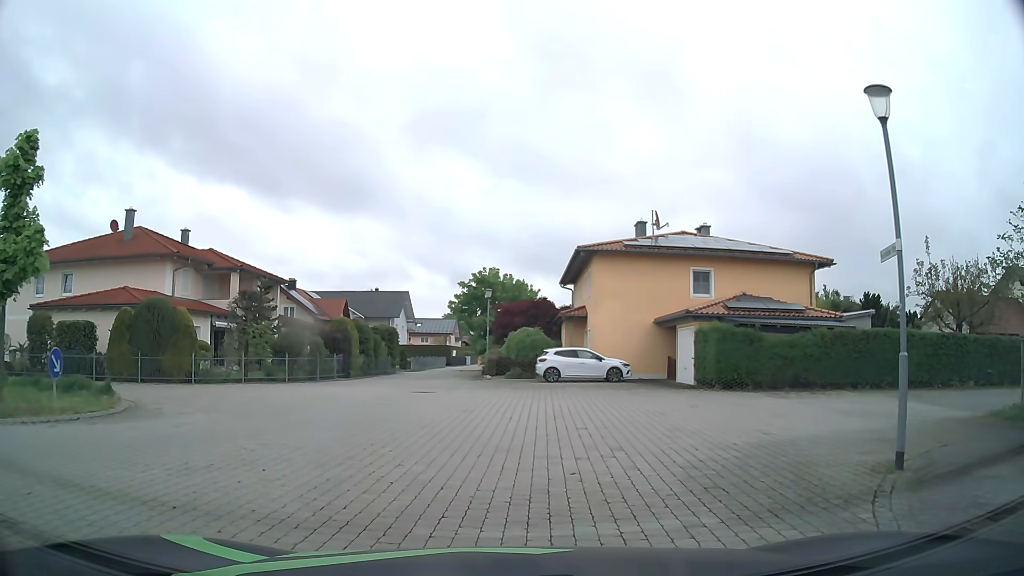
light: Day
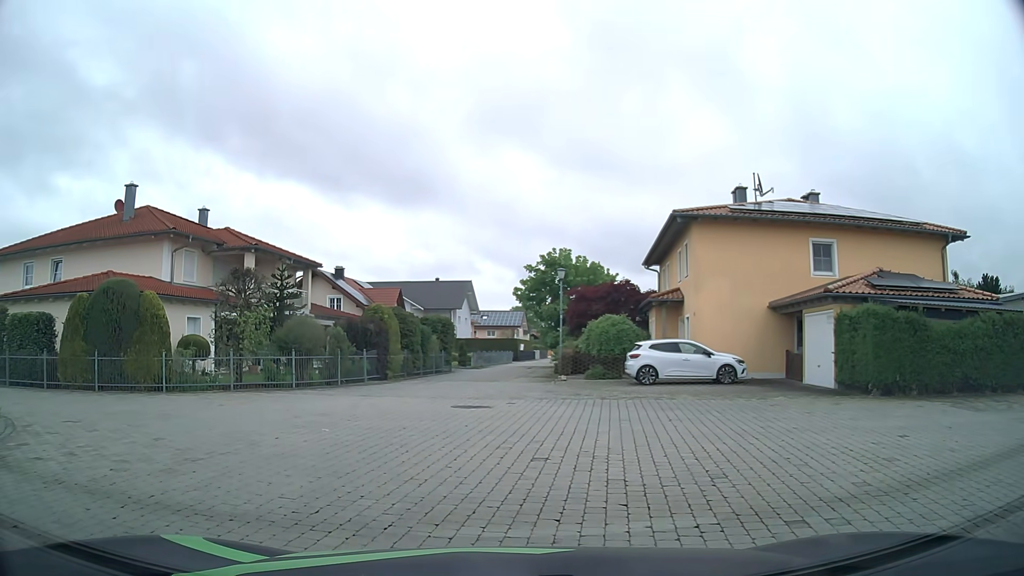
(-0.2, +6.5) m; -7°
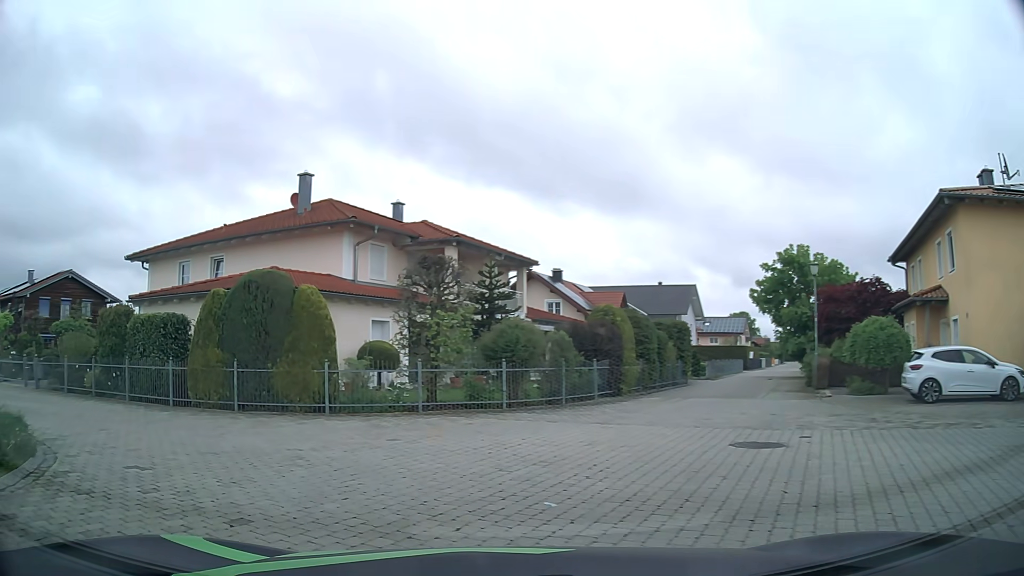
(-0.6, +4.5) m; -17°
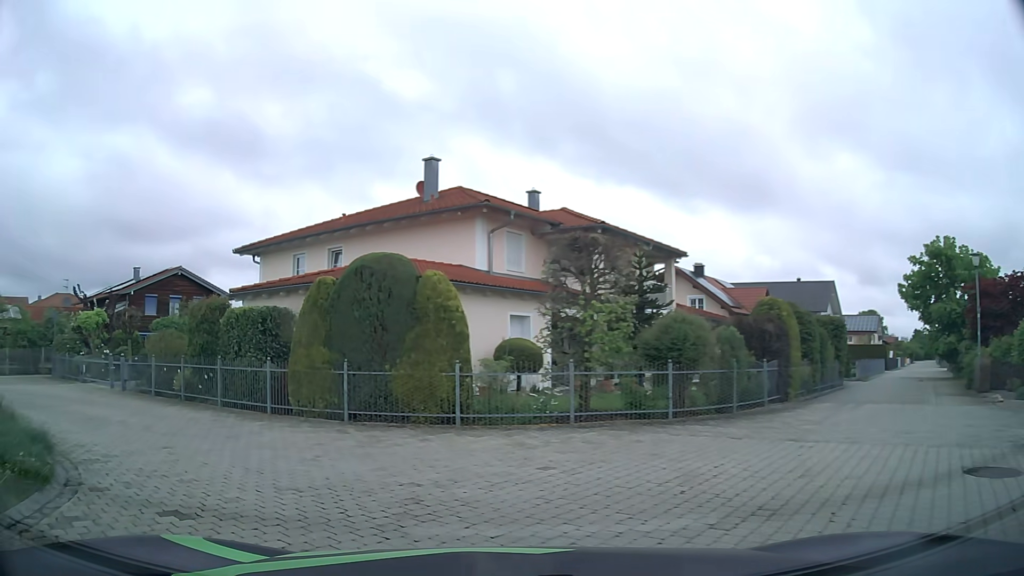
(-0.3, +2.5) m; -11°
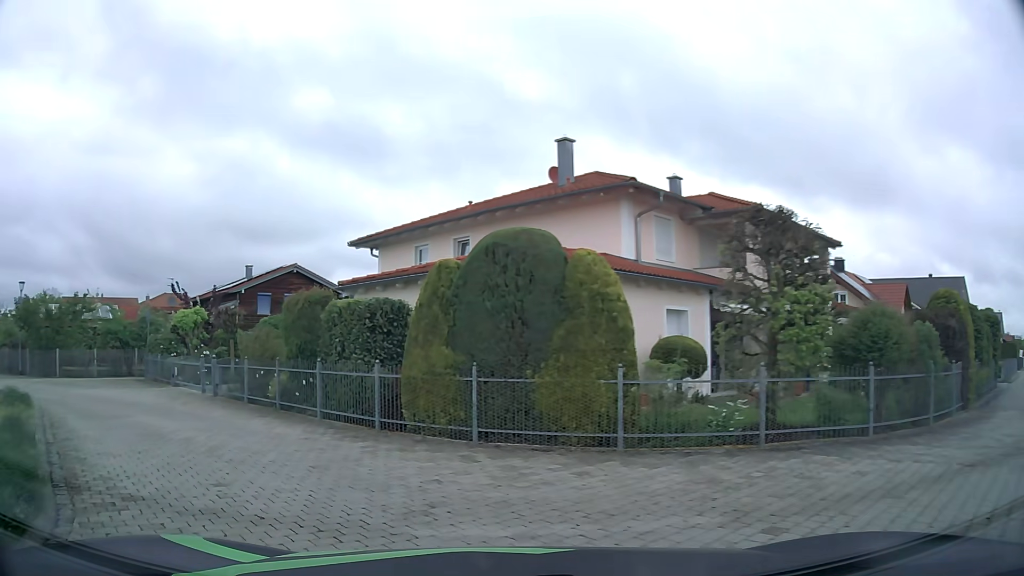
(-0.3, +2.7) m; -12°
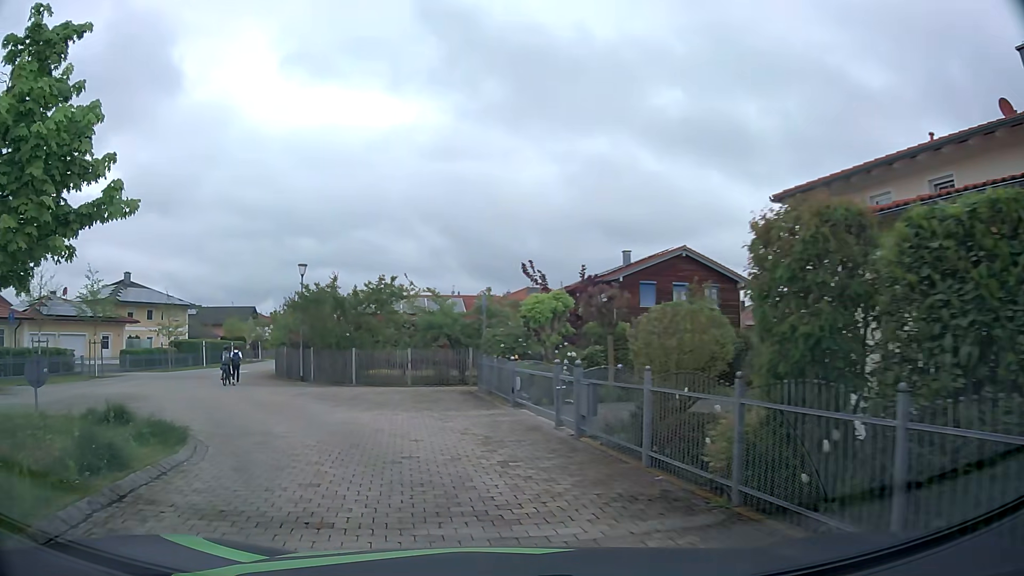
(-2.6, +8.5) m; -32°
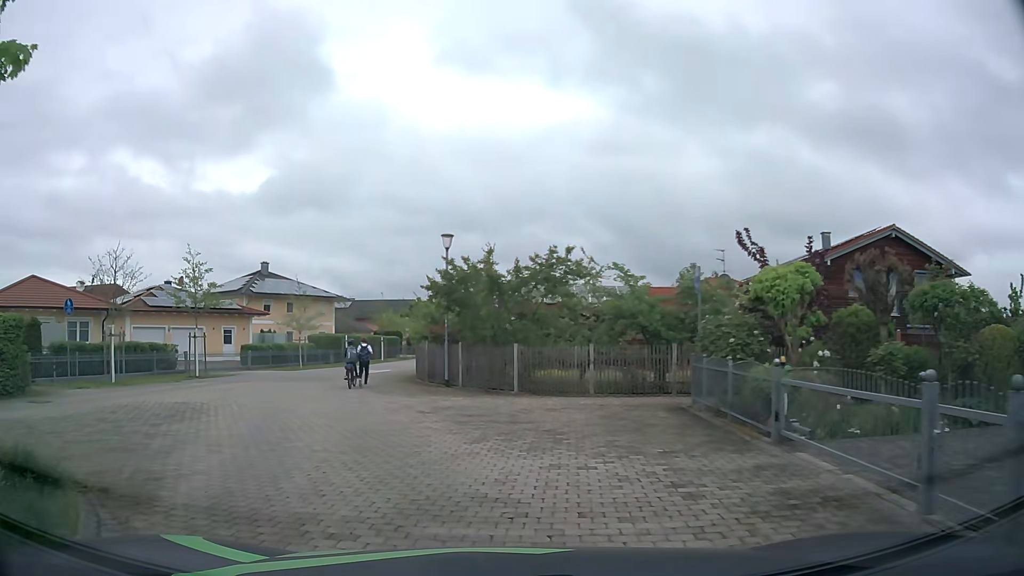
(-0.7, +6.3) m; -14°
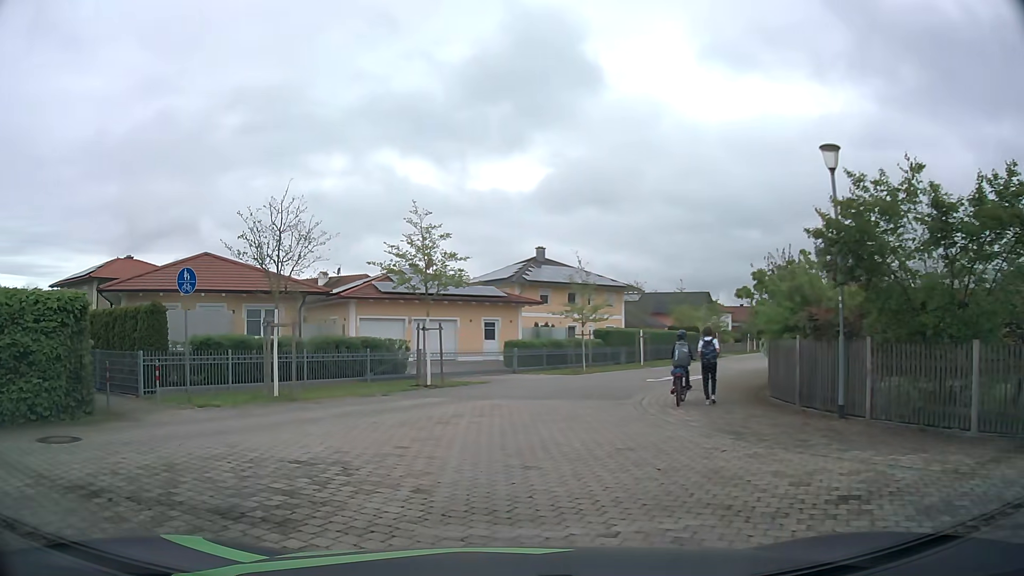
(-1.9, +9.1) m; -24°
(0, +10) (+2, +20) (+7, +28) (+12, +37) (+17, +46) (+22, +54) (+26, +63) (+31, +72) (+36, +81) (+41, +89) m
